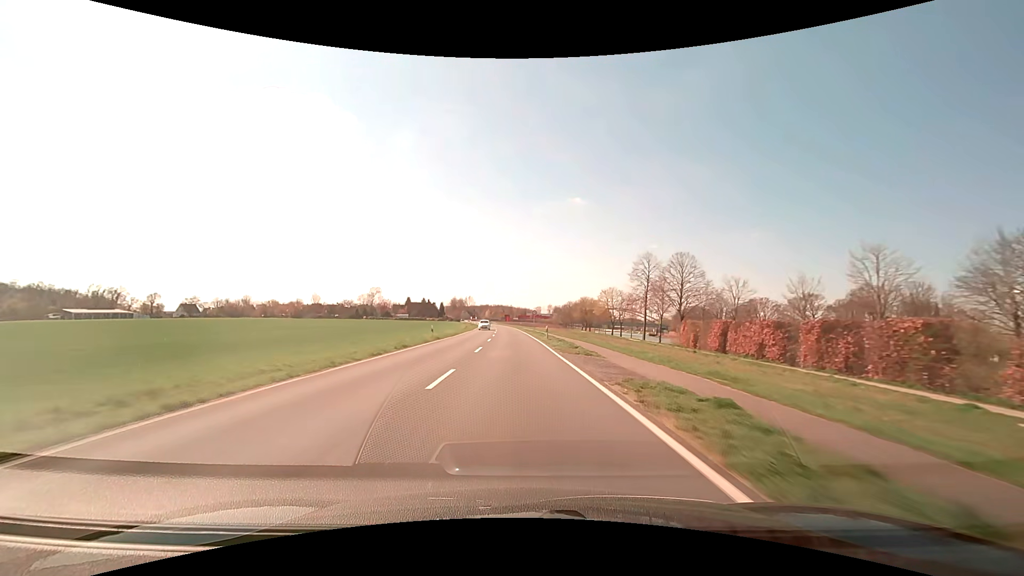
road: secondary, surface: asphalt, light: Day
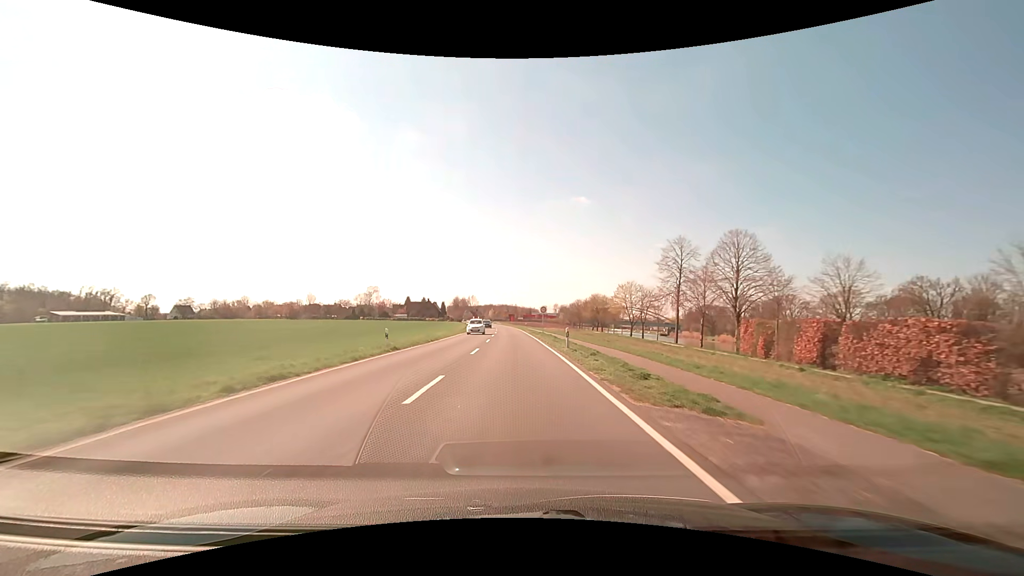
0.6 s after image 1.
(-0.1, +13.6) m; -1°
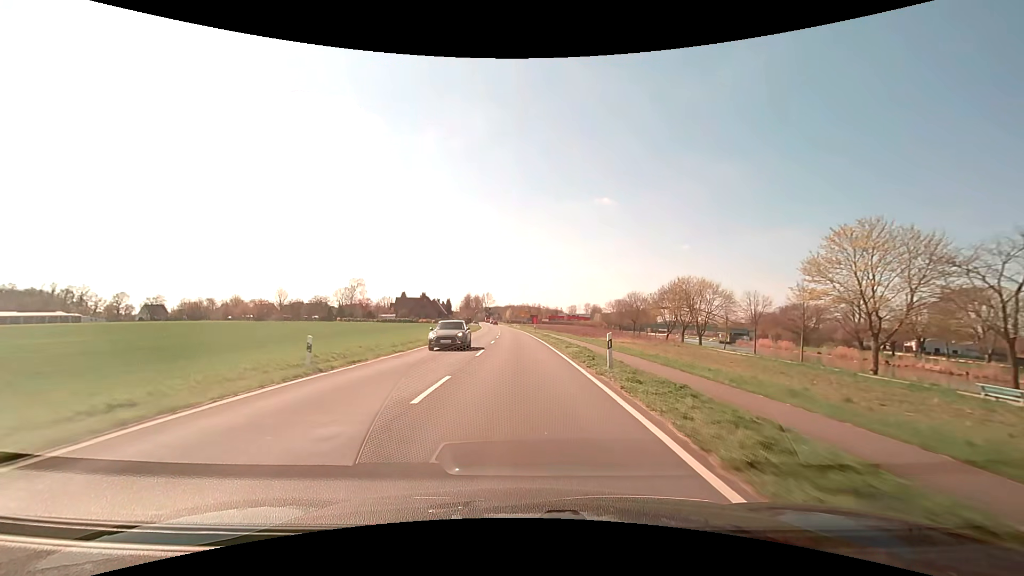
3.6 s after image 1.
(-1.3, +58.8) m; -3°
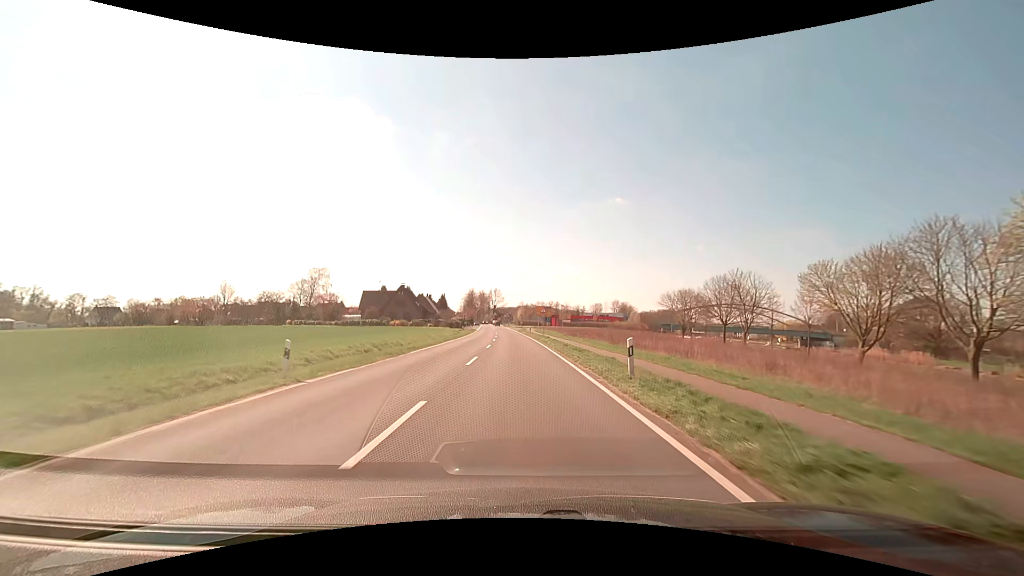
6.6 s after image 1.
(-0.8, +51.2) m; -2°
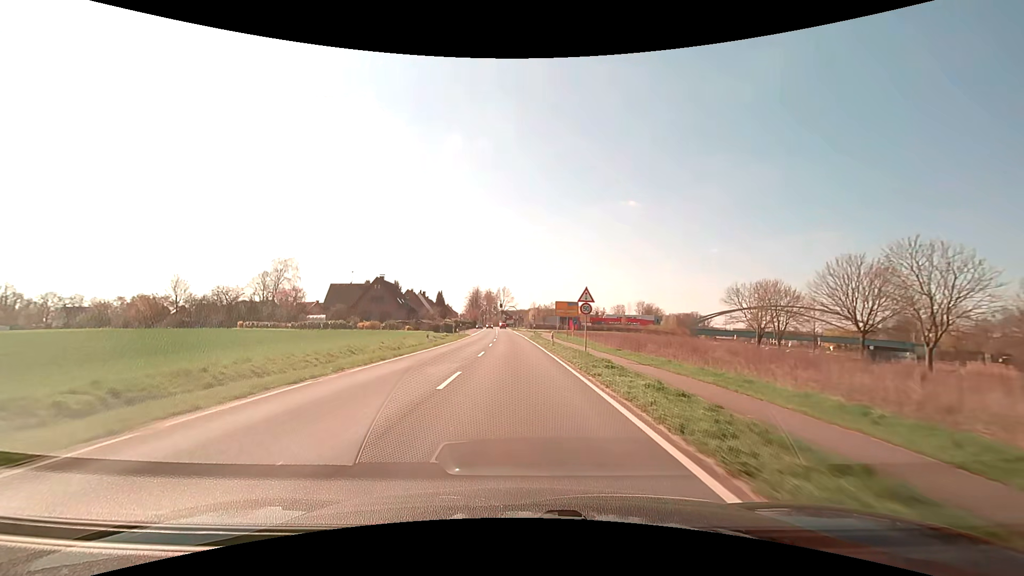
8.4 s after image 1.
(-0.2, +29.9) m; -1°
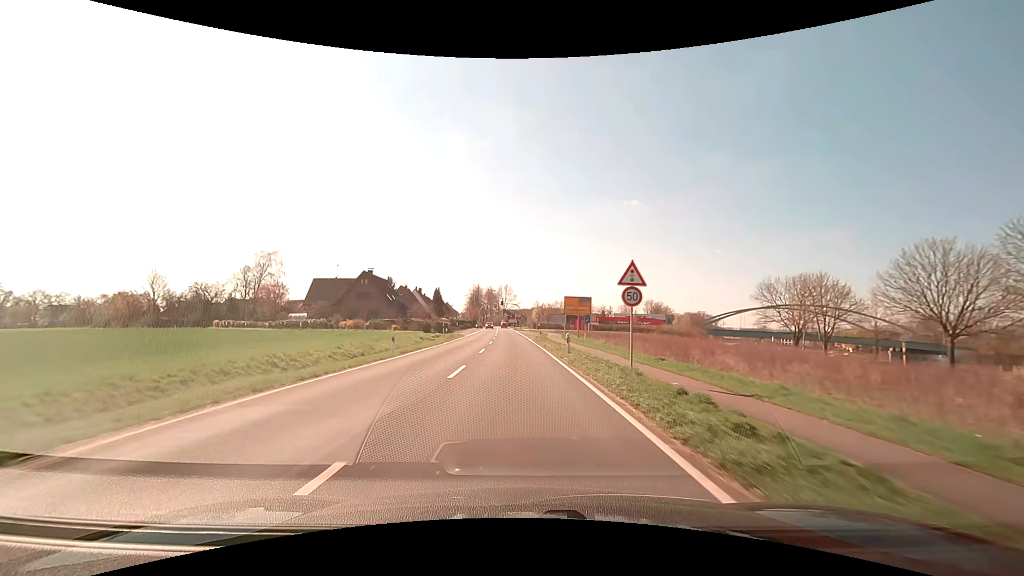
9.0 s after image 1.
(0.0, +9.9) m; 0°
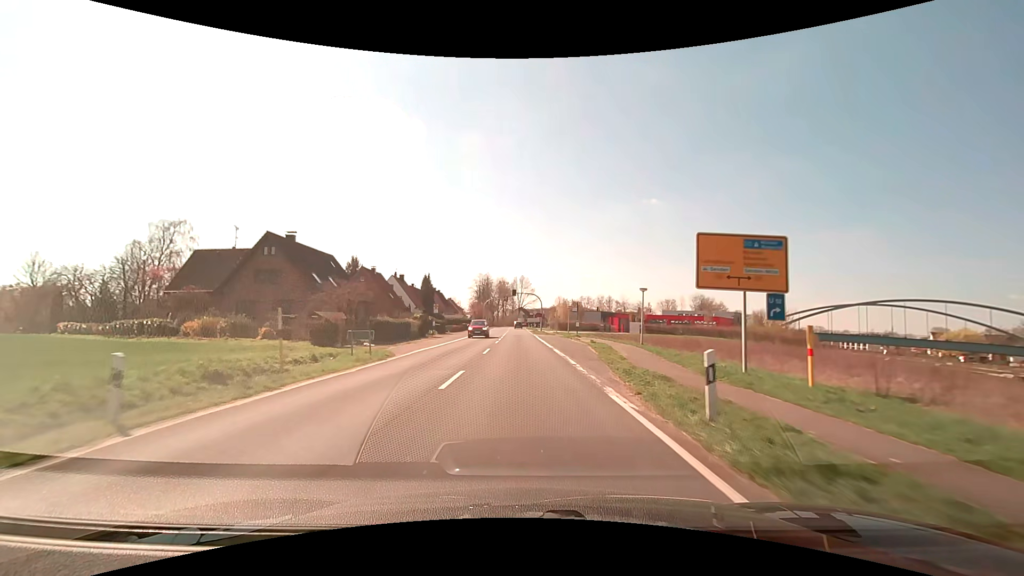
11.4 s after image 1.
(-0.8, +38.5) m; -2°
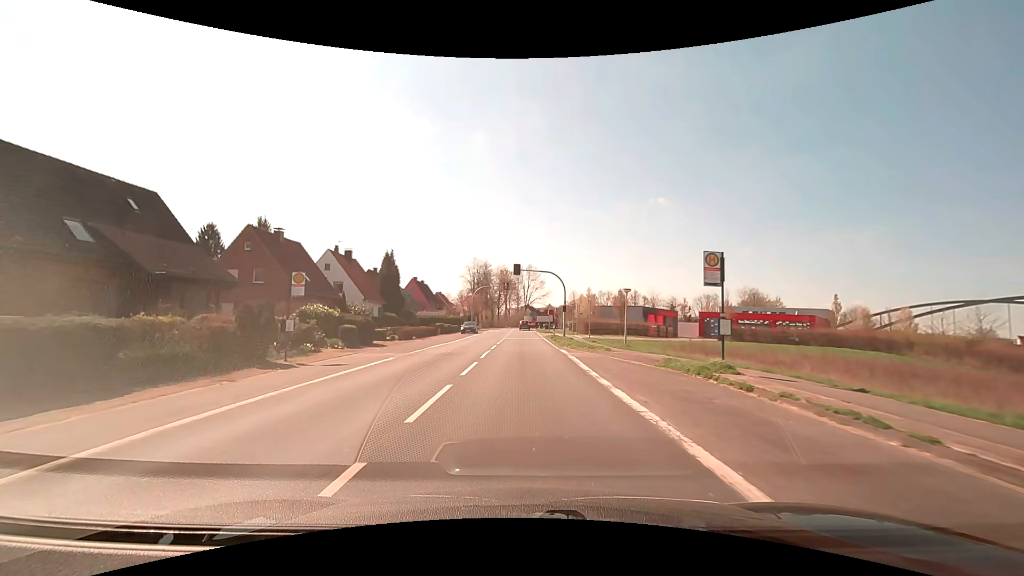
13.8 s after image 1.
(-0.2, +33.2) m; -1°
(0, +10) (0, +20) (0, +30) (0, +40) (0, +50) (0, +60) (0, +70) (0, +80) (0, +90) (+2, +100) m
